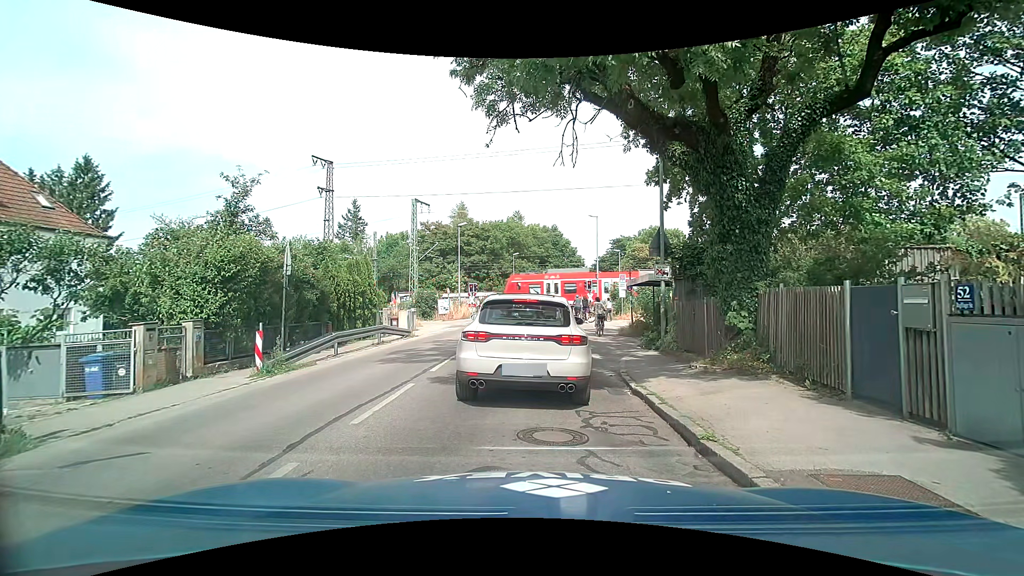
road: tertiary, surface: asphalt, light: Day
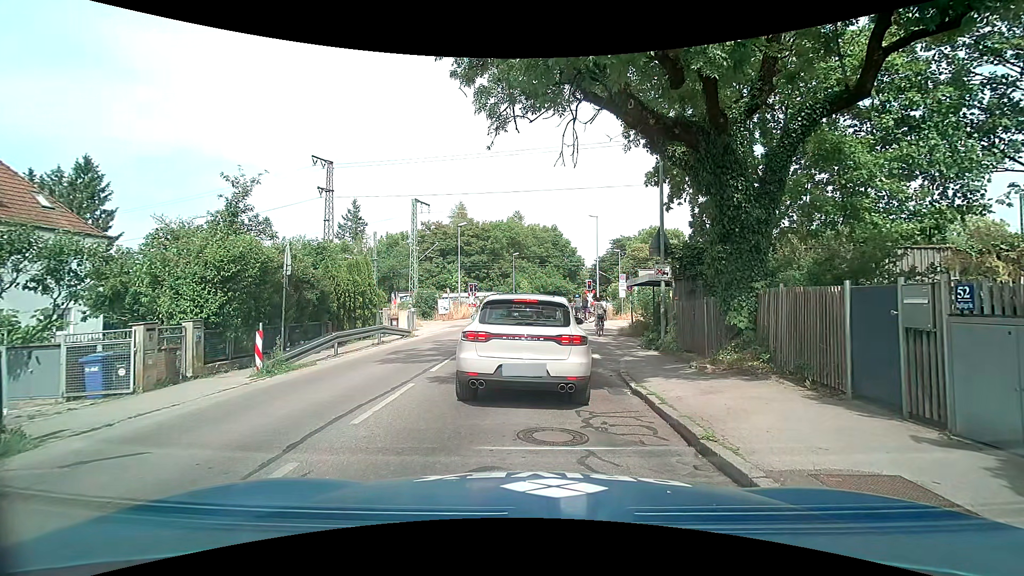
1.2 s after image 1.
(0.0, 0.0) m; 0°
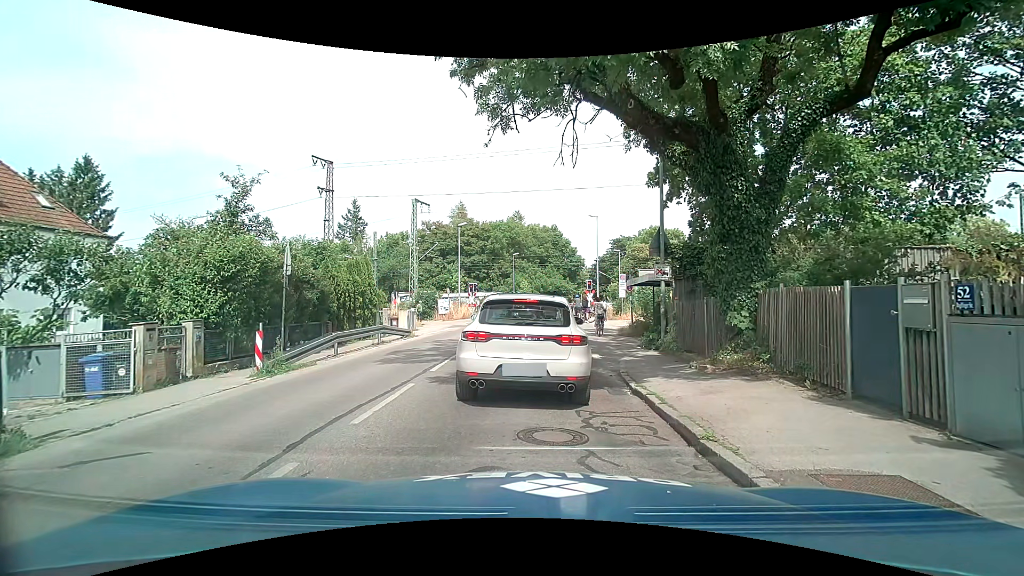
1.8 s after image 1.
(0.0, 0.0) m; 0°
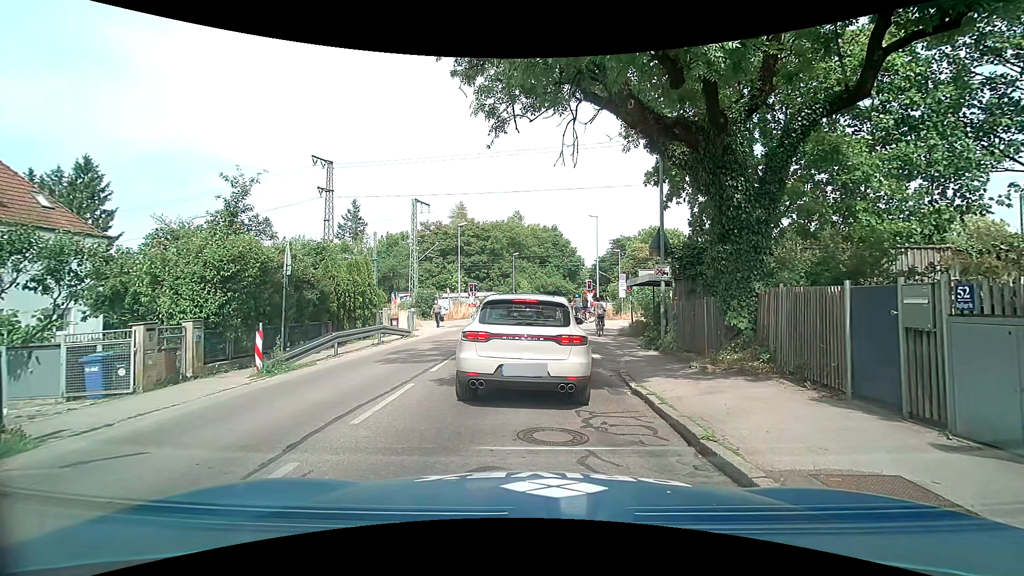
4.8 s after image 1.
(0.0, 0.0) m; 0°
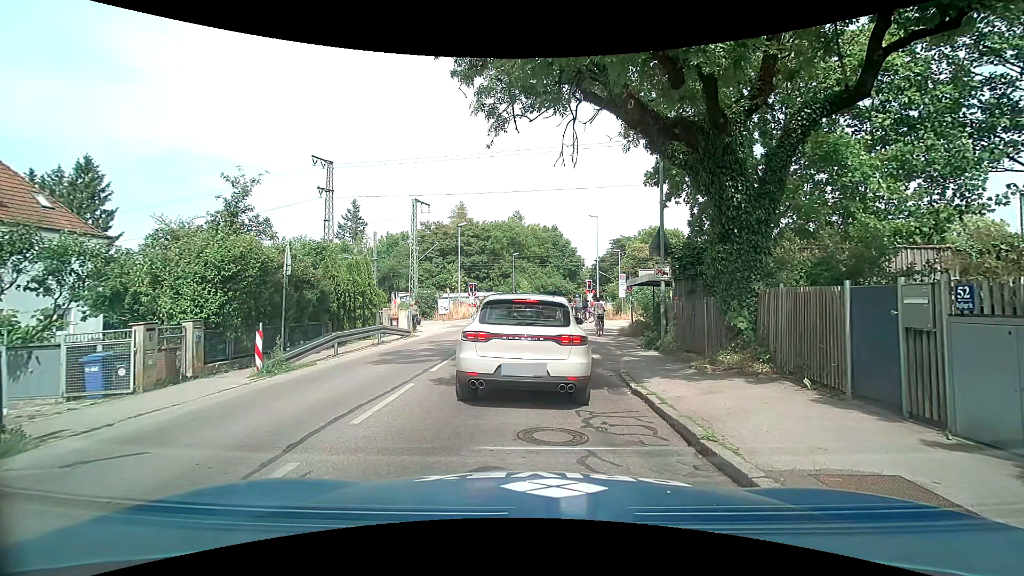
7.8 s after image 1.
(0.0, 0.0) m; 0°
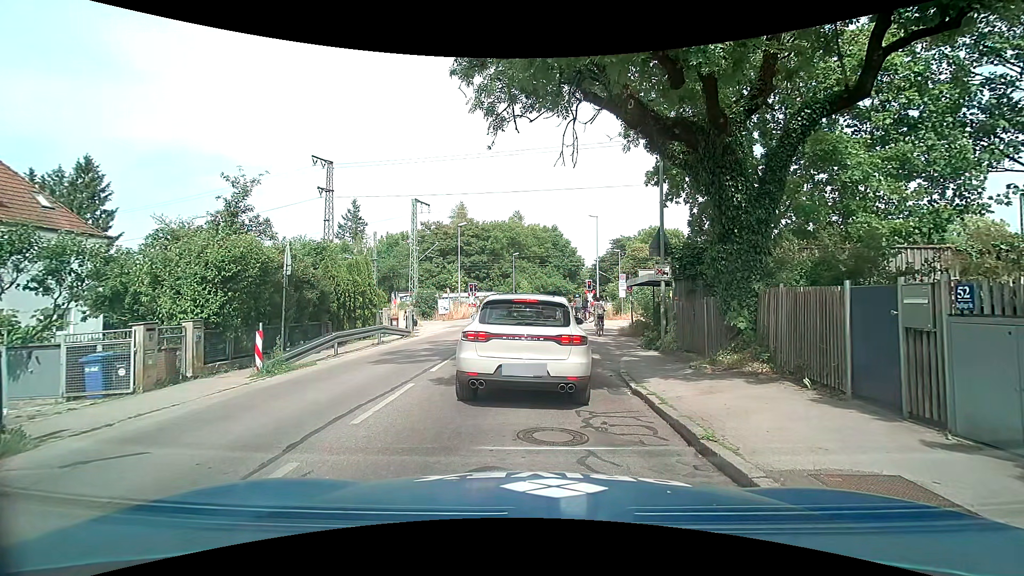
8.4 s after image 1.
(0.0, 0.0) m; 0°
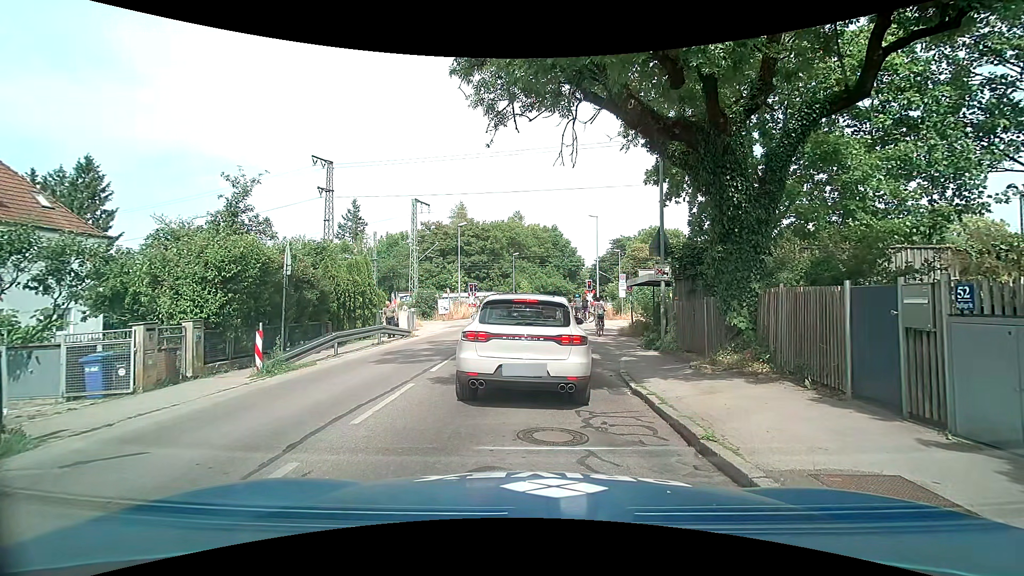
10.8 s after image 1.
(0.0, 0.0) m; 0°
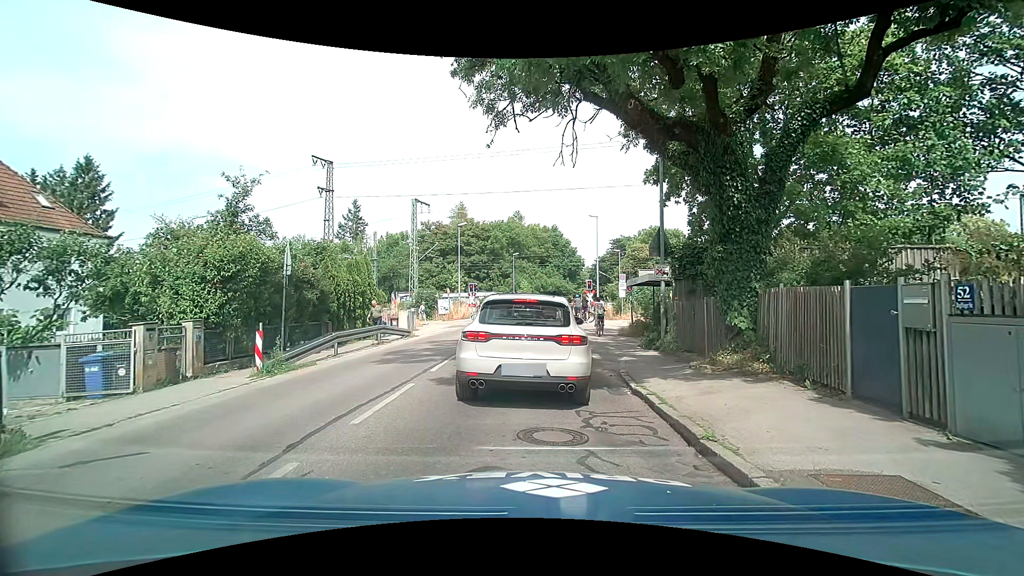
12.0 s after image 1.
(0.0, 0.0) m; 0°
